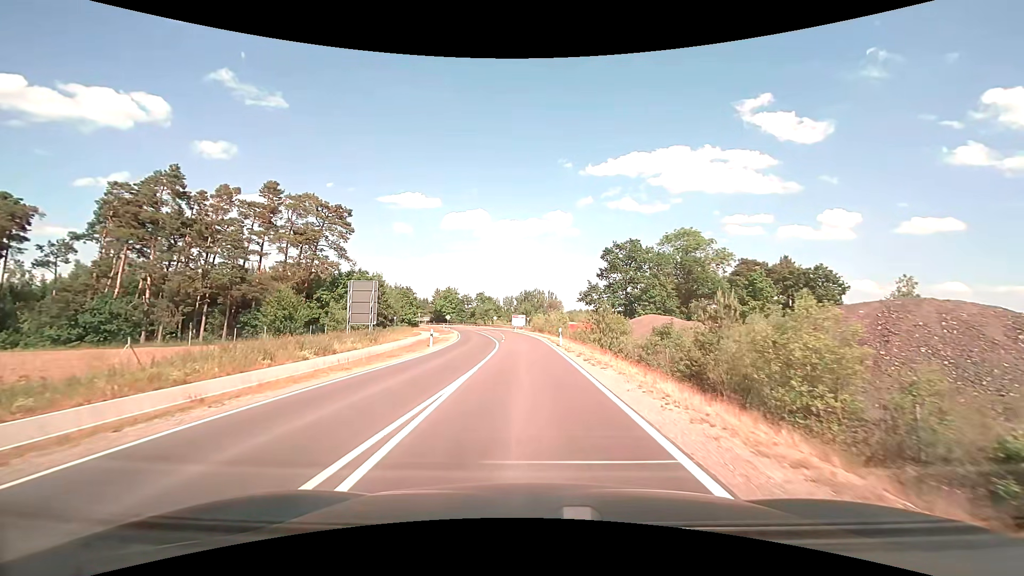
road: tertiary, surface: asphalt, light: Day
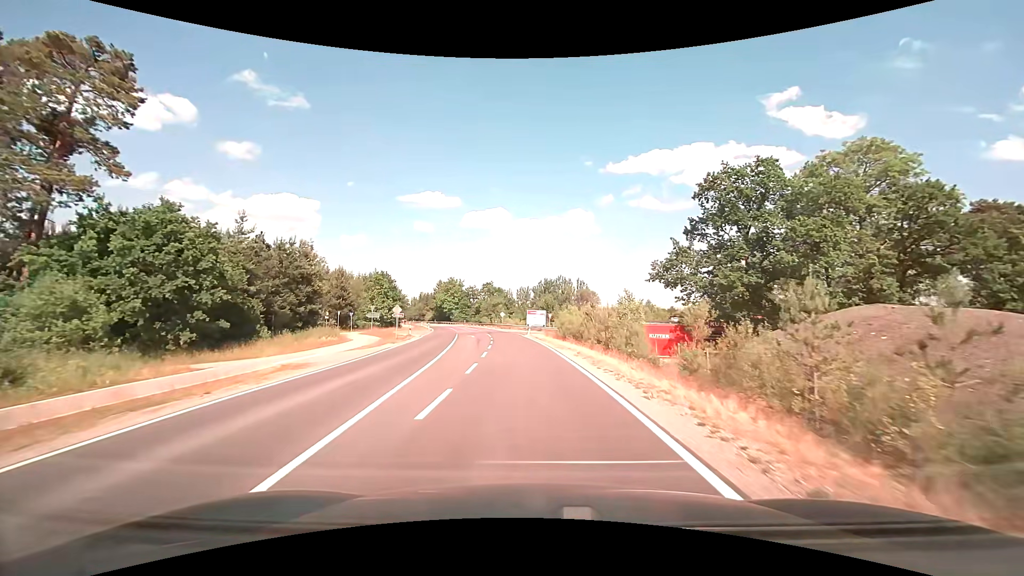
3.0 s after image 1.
(-0.8, +36.8) m; -2°
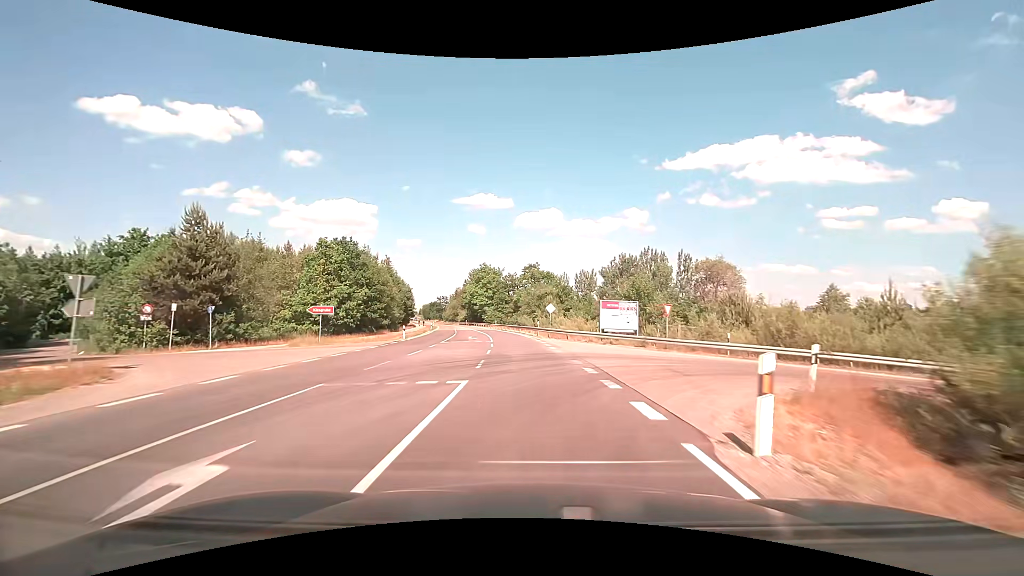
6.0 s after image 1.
(-2.0, +42.5) m; -6°
(0, +10) (-1, +20) (-1, +30) (-2, +40) (-4, +50) (-5, +60) (-7, +70) (-9, +79) (-11, +89) (-13, +99) m
